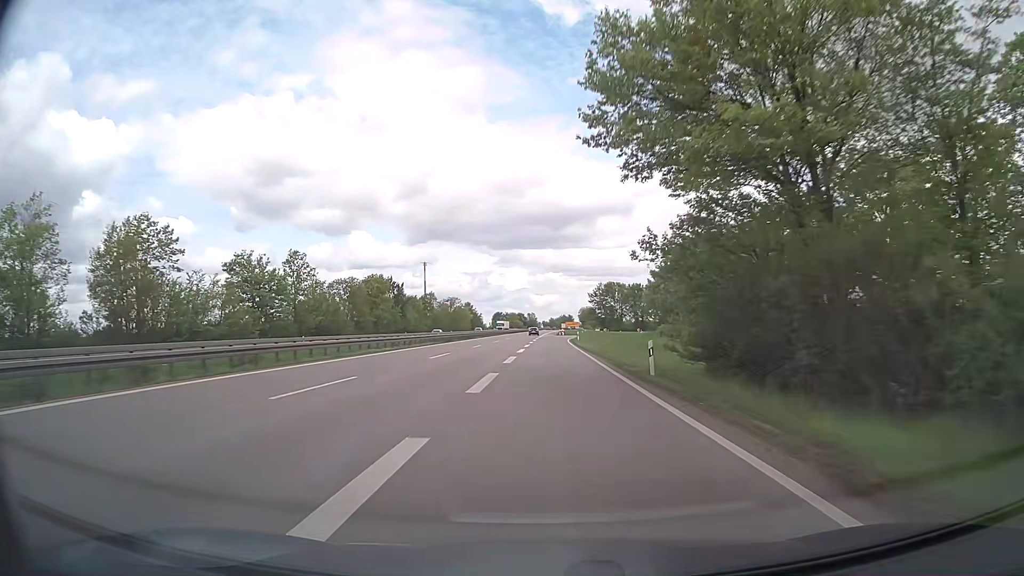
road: trunk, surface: asphalt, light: Day
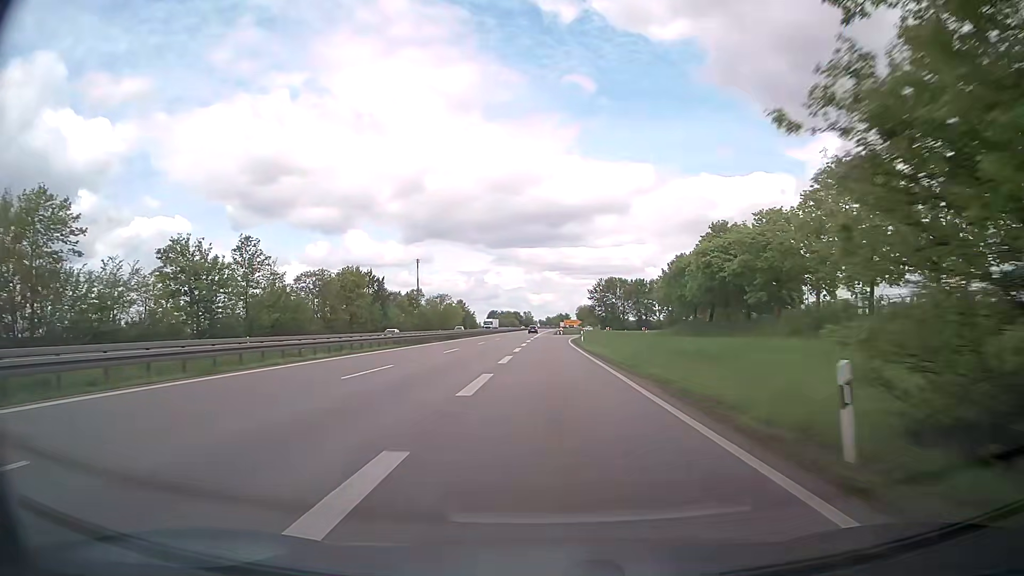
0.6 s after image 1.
(0.0, +12.9) m; 0°
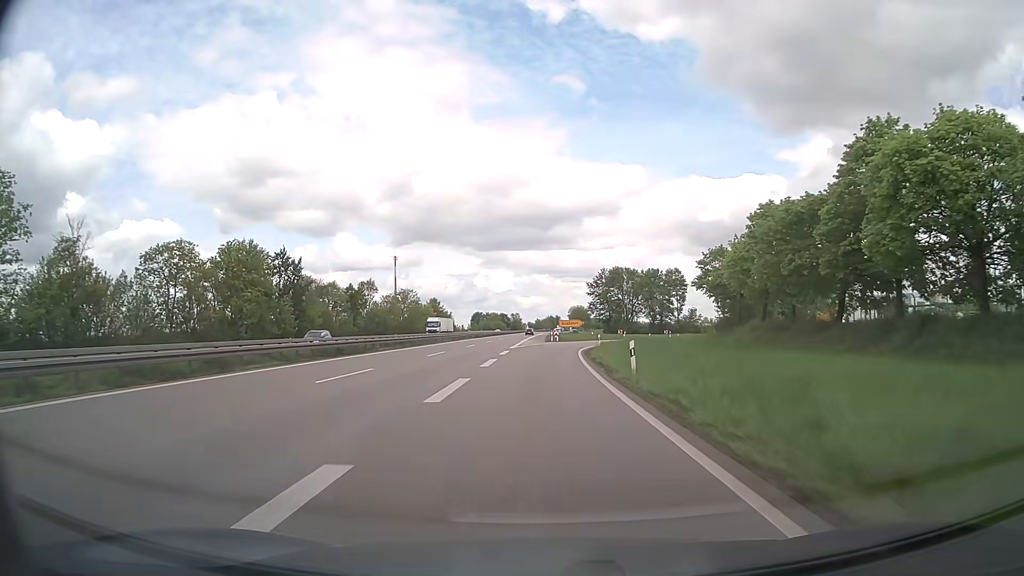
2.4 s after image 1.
(+0.4, +36.3) m; +1°
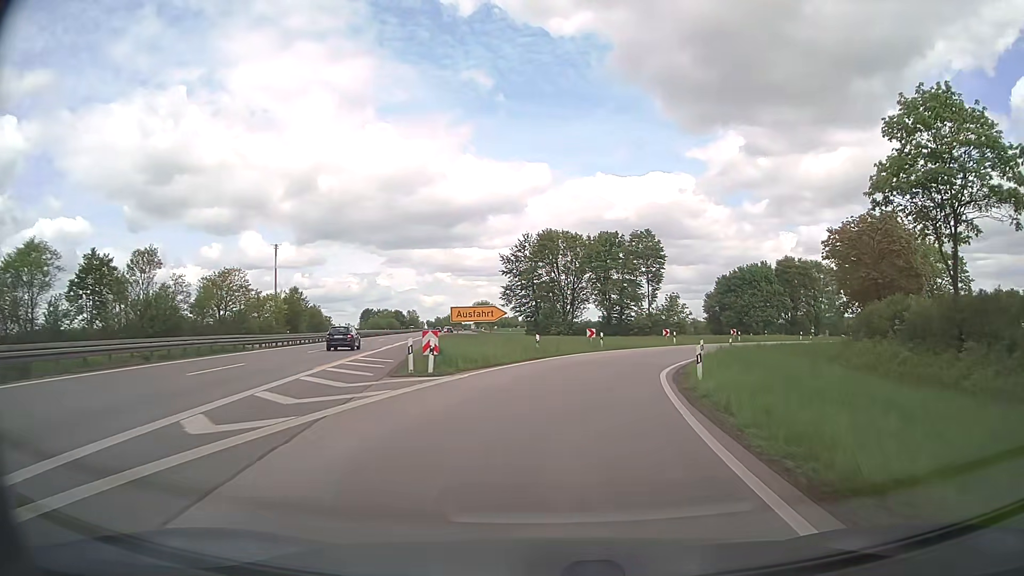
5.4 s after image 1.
(+1.5, +51.3) m; +8°
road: trunk_link
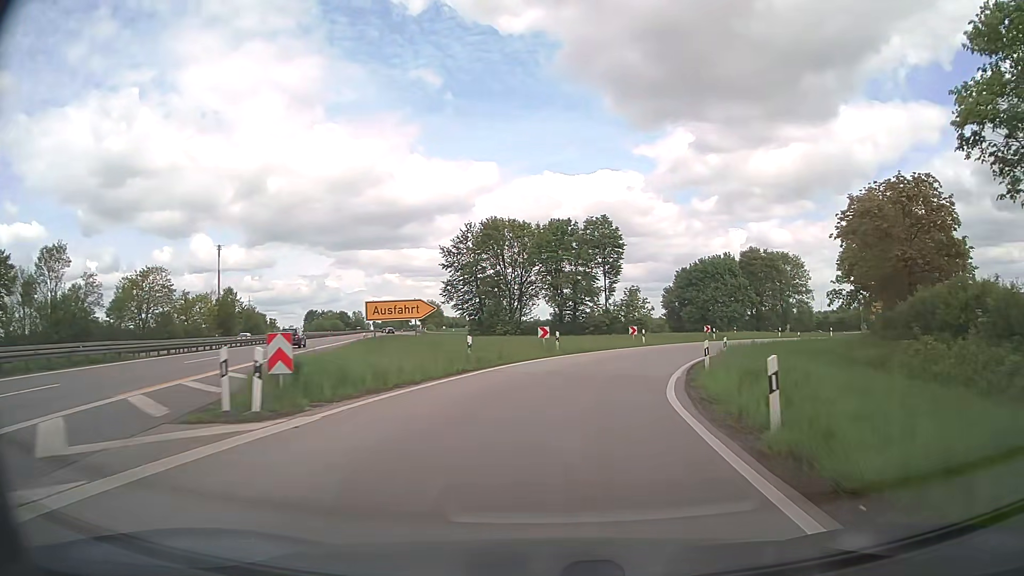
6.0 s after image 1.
(+0.4, +8.8) m; +5°
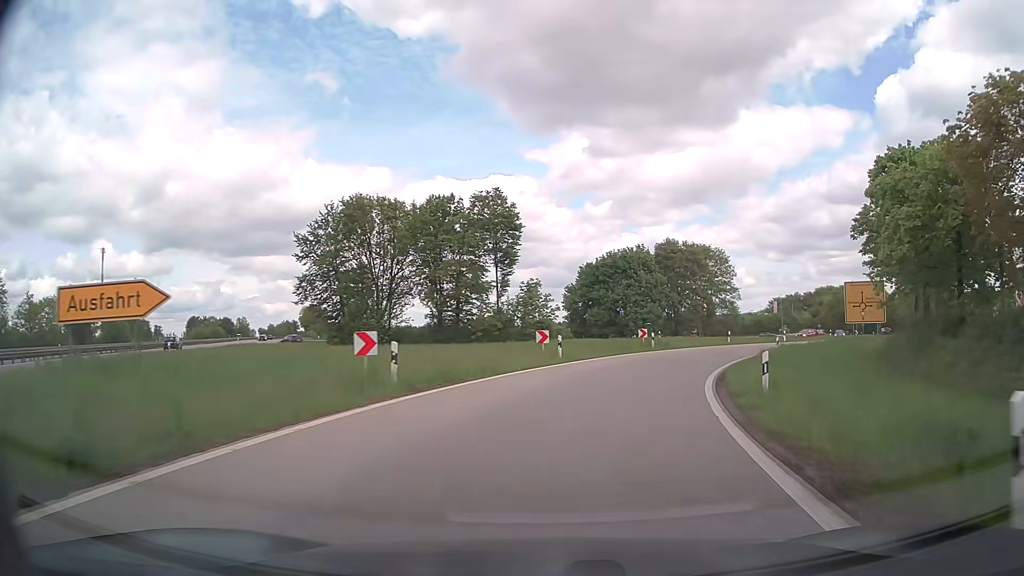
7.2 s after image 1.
(+1.2, +16.6) m; +9°
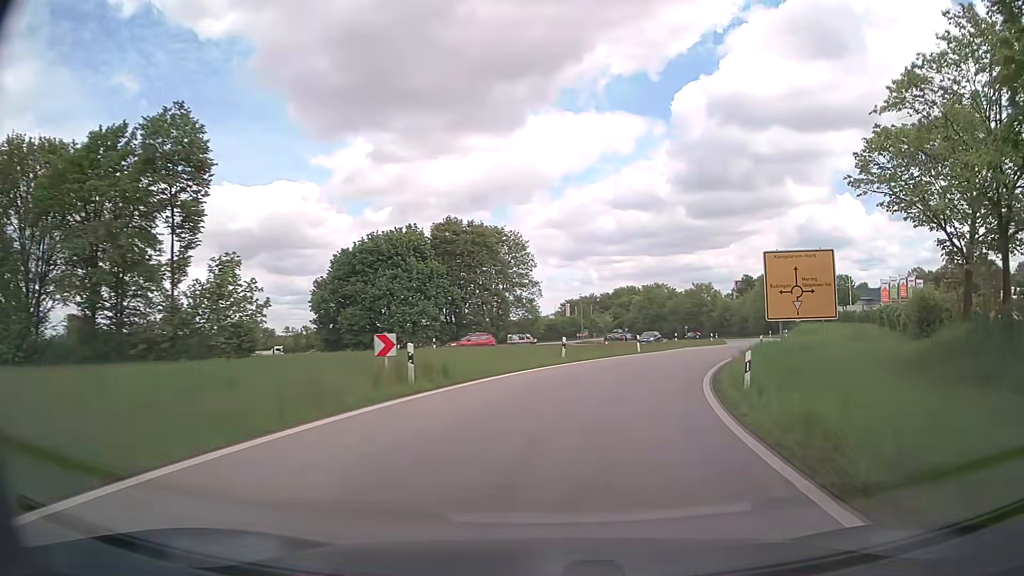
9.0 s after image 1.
(+3.8, +24.0) m; +19°
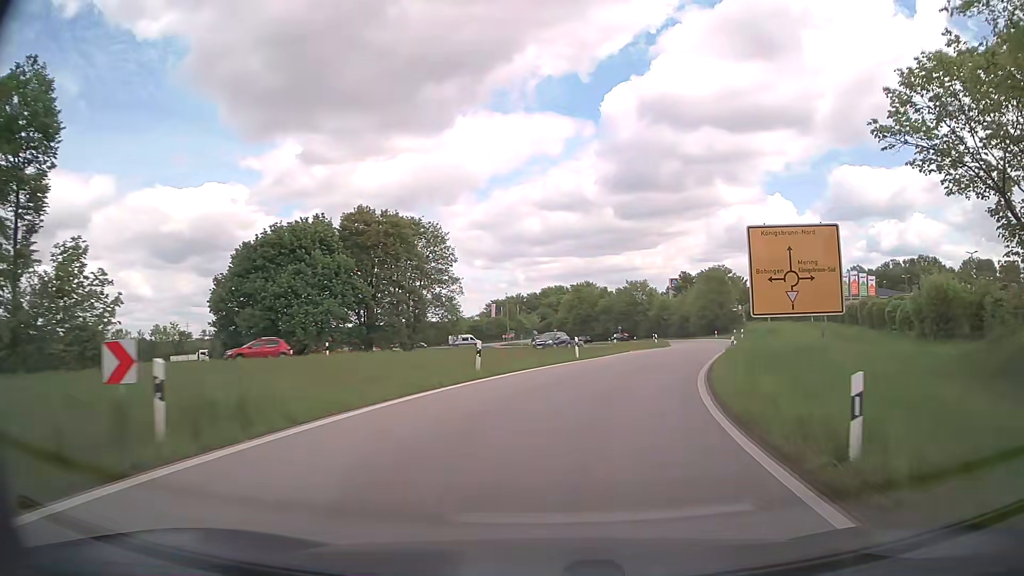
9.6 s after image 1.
(+0.4, +8.1) m; +6°
(+1, +10) (+3, +20) (+6, +29) (+9, +39) (+12, +48) (+15, +58) (+17, +68) (+18, +77) (+18, +87) (+17, +97) m
